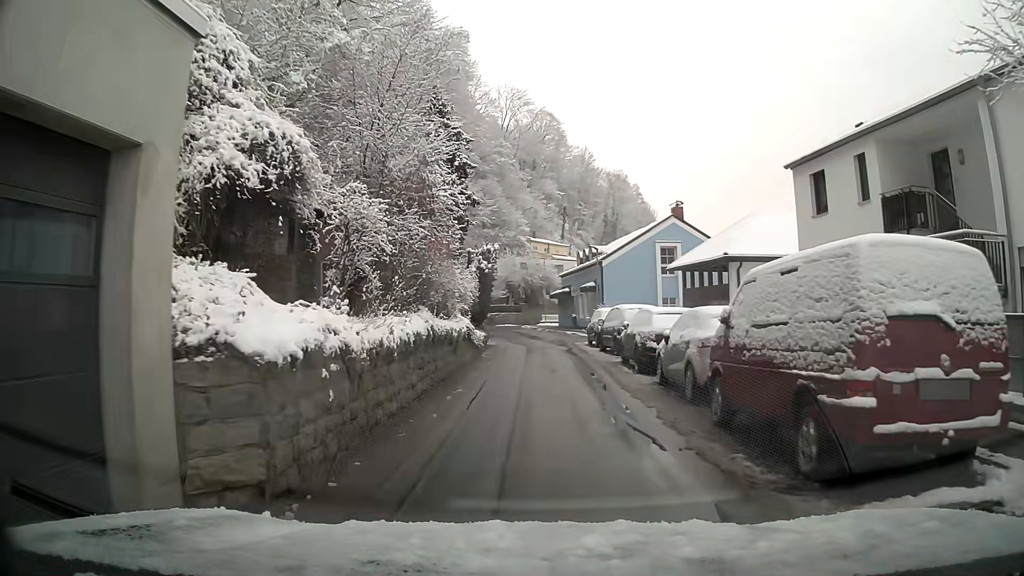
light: Day
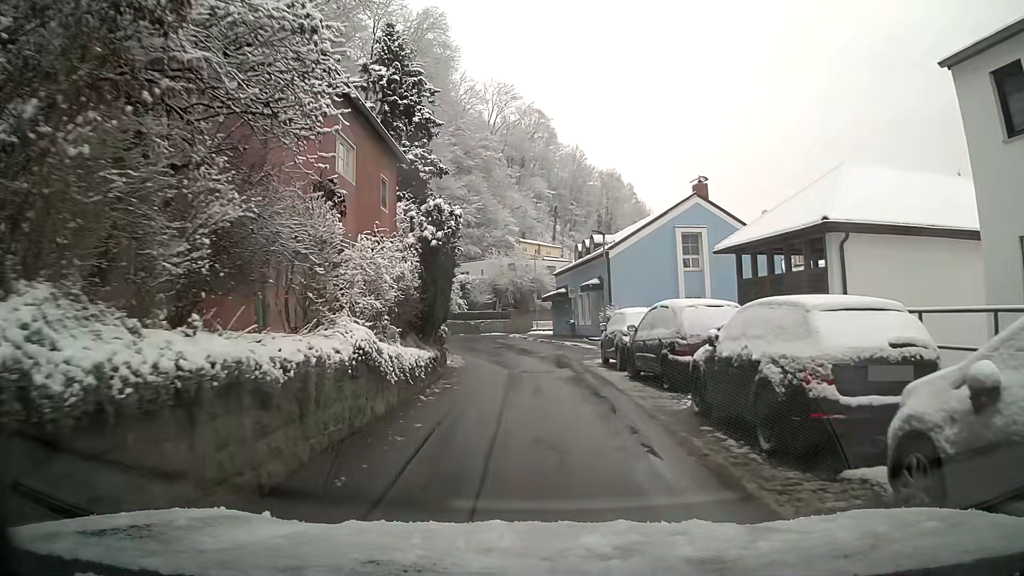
(+0.1, +9.7) m; +1°
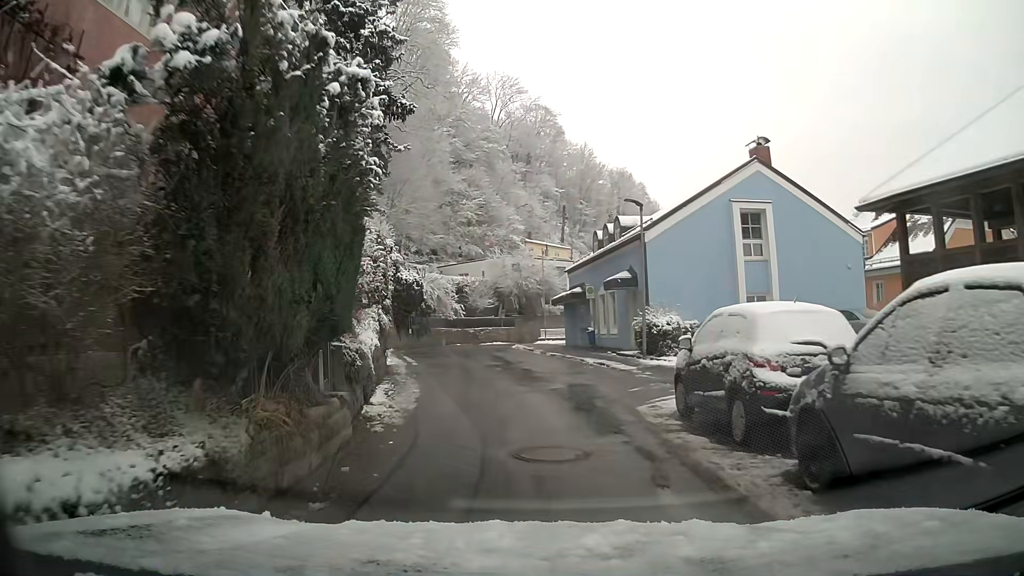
(-0.1, +9.6) m; -1°
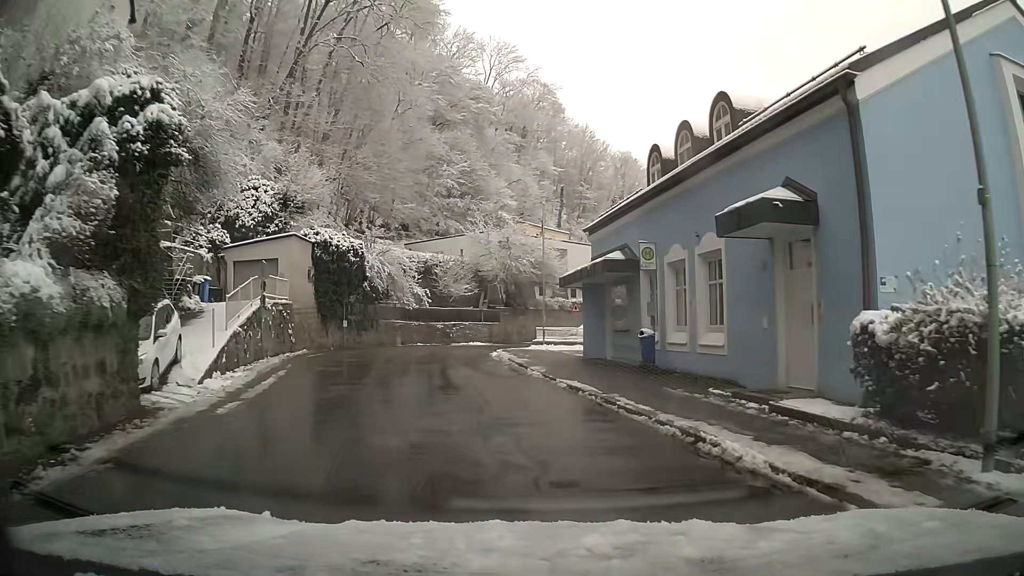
(-0.2, +17.4) m; 0°
(-1, +10) (-2, +20) (-3, +30) (-2, +40) (+3, +49) (+9, +57) (+15, +64) (+21, +72) (+27, +80) (+32, +89) m
